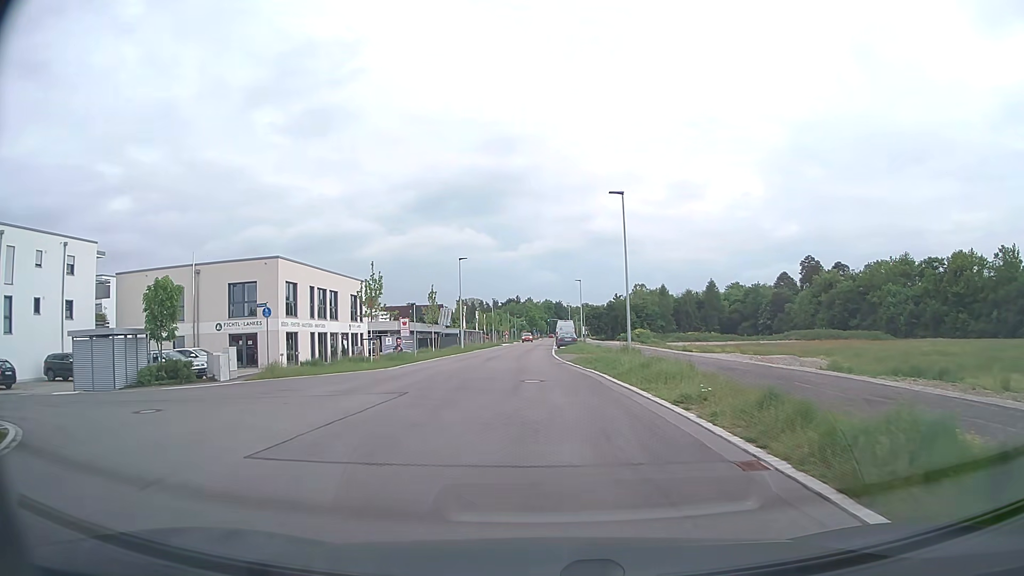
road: secondary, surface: asphalt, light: Day
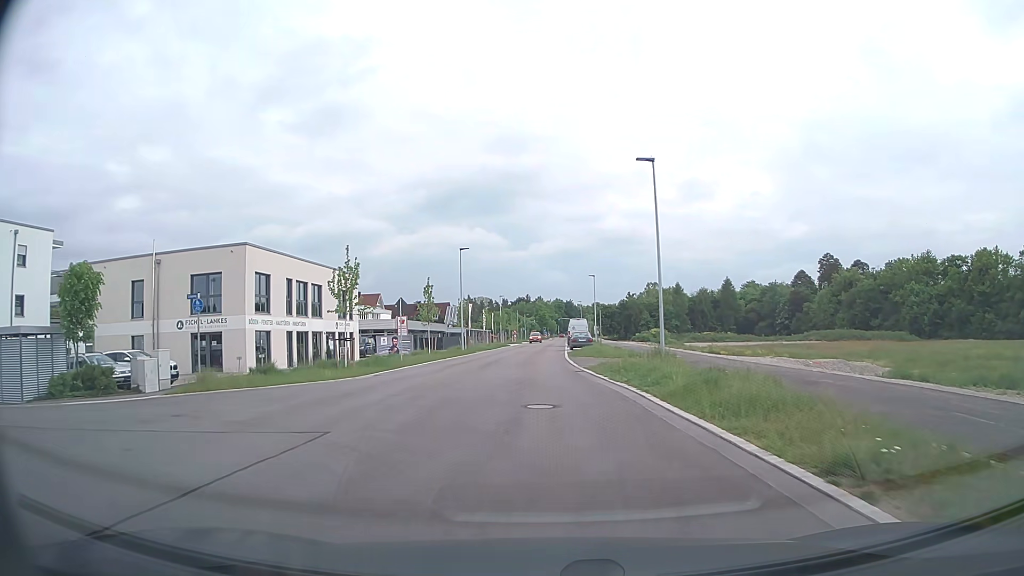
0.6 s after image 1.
(-0.1, +6.5) m; -1°
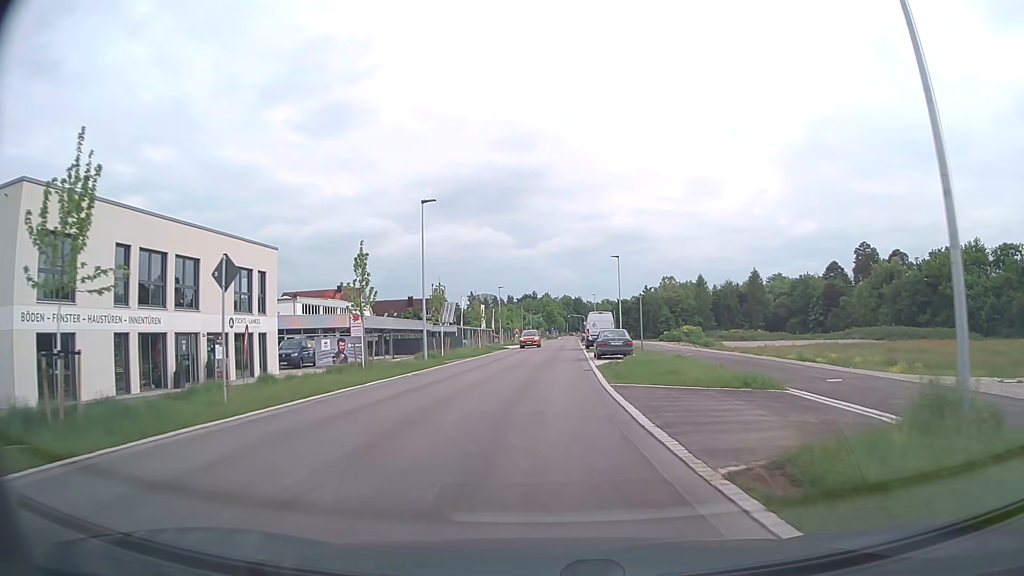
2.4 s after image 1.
(-0.1, +19.1) m; 0°
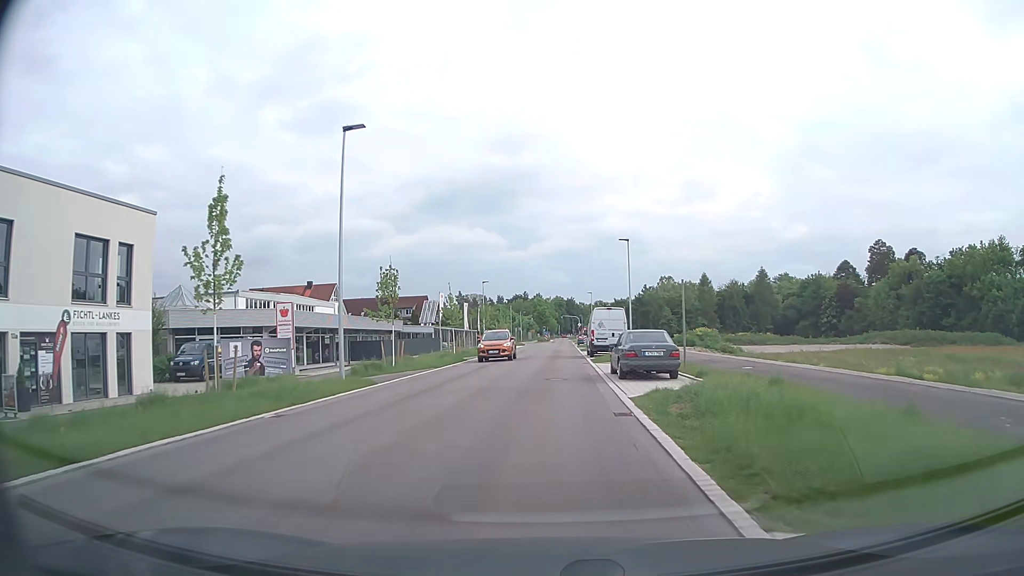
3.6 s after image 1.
(0.0, +12.6) m; +1°
(0, +10) (0, +20) (0, +30) (0, +40) (+1, +50) (+1, +60) (+1, +70) (+1, +80) (+2, +90) (+2, +100) m
